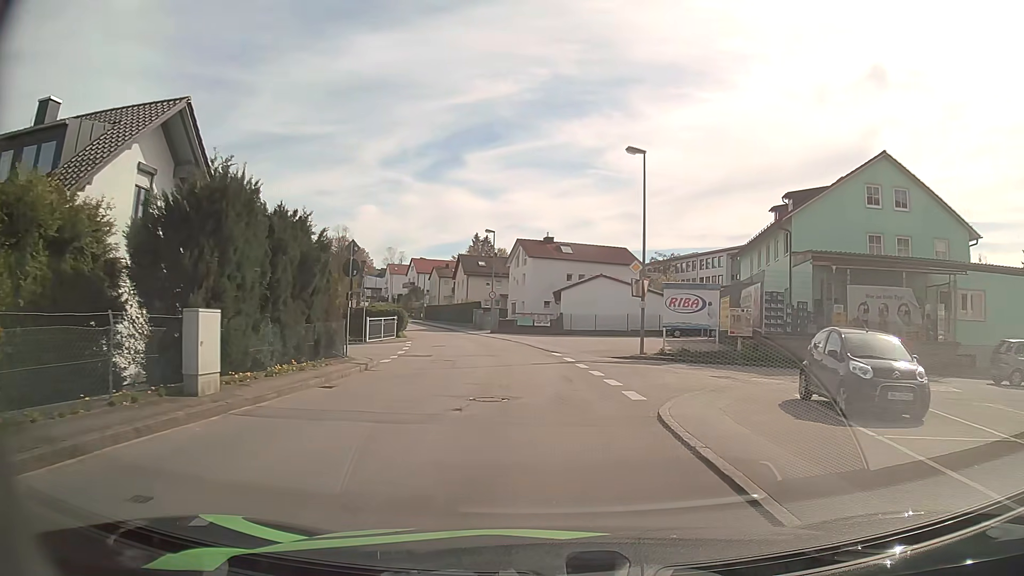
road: unclassified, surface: asphalt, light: Day
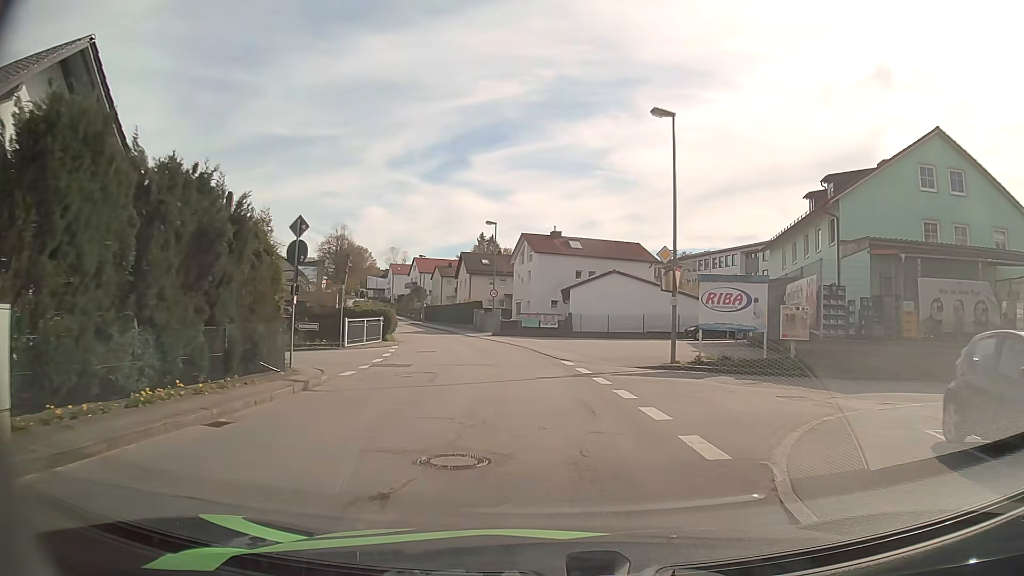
(-0.1, +5.2) m; -1°
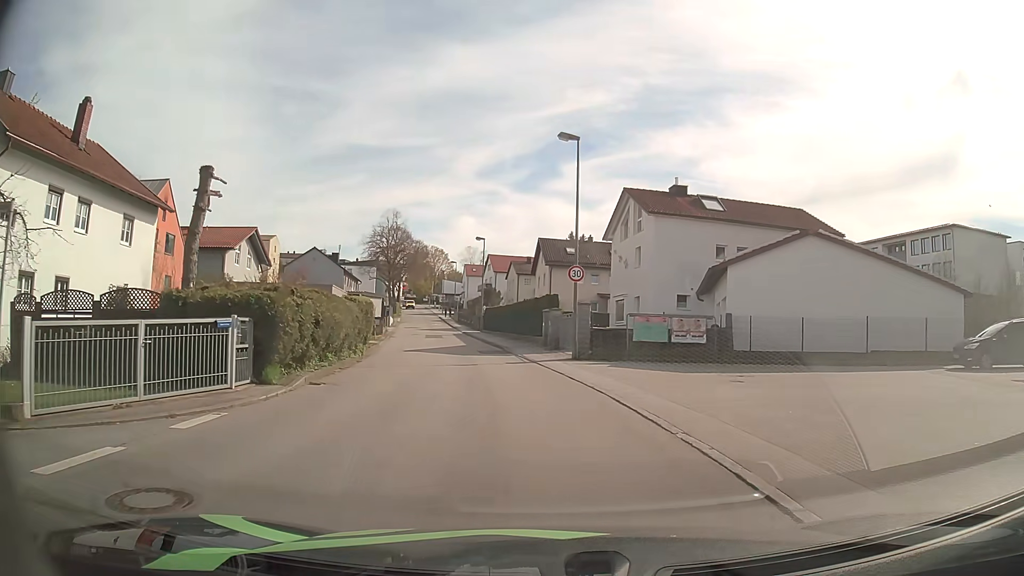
(-1.4, +24.4) m; -8°
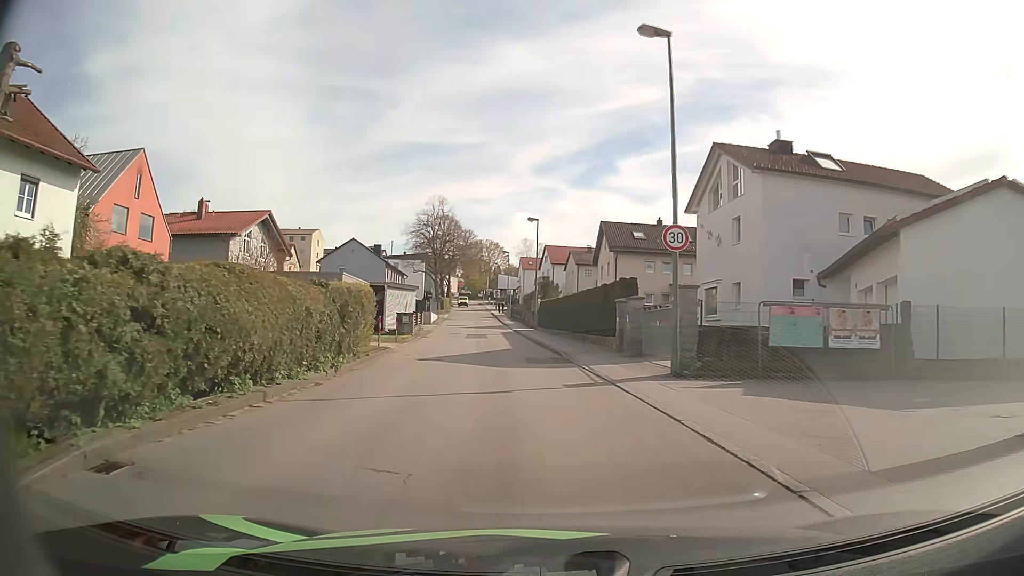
(-0.4, +9.2) m; -5°
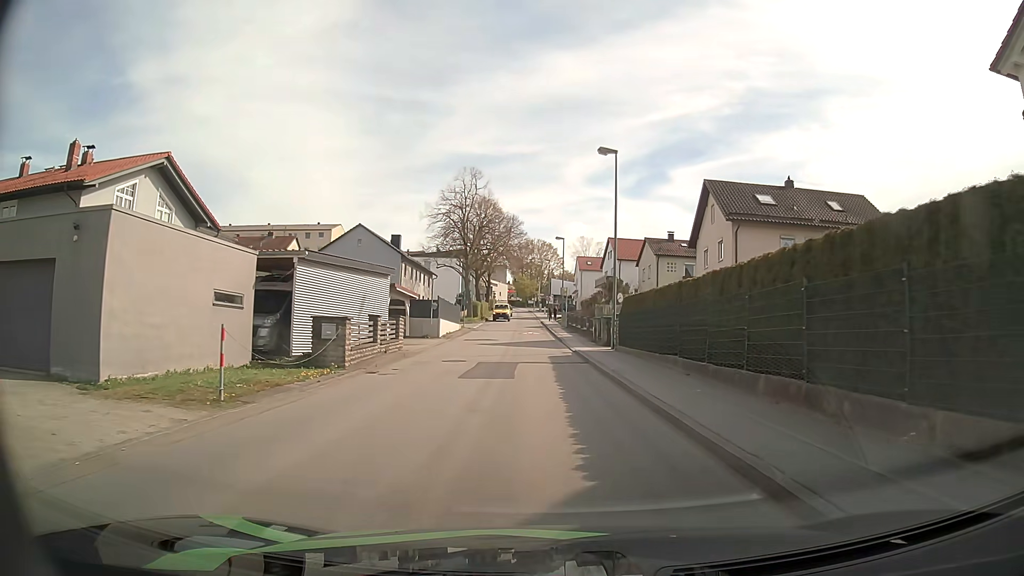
(-1.4, +22.8) m; -5°
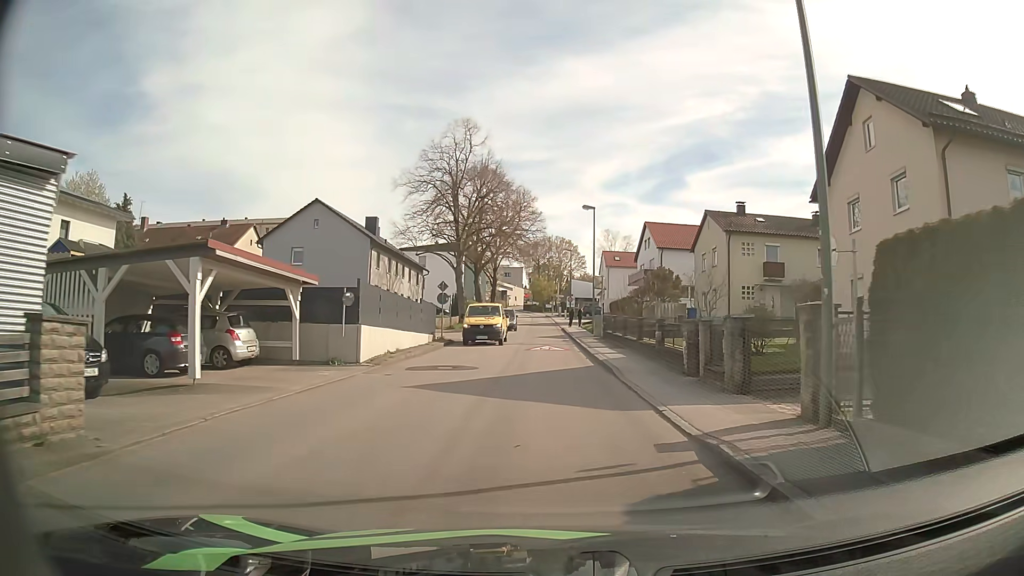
(-0.3, +19.7) m; -2°
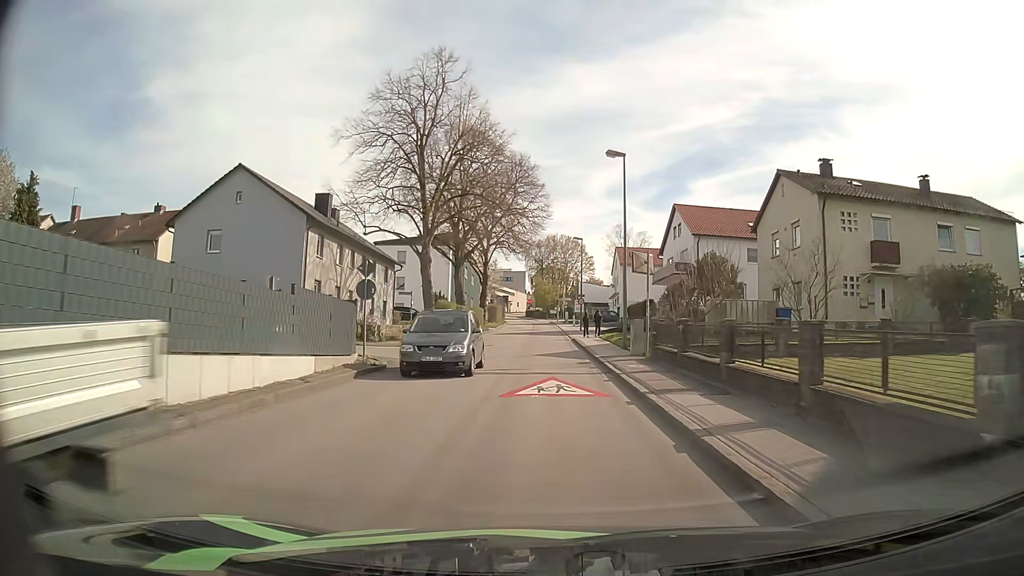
(0.0, +15.4) m; 0°
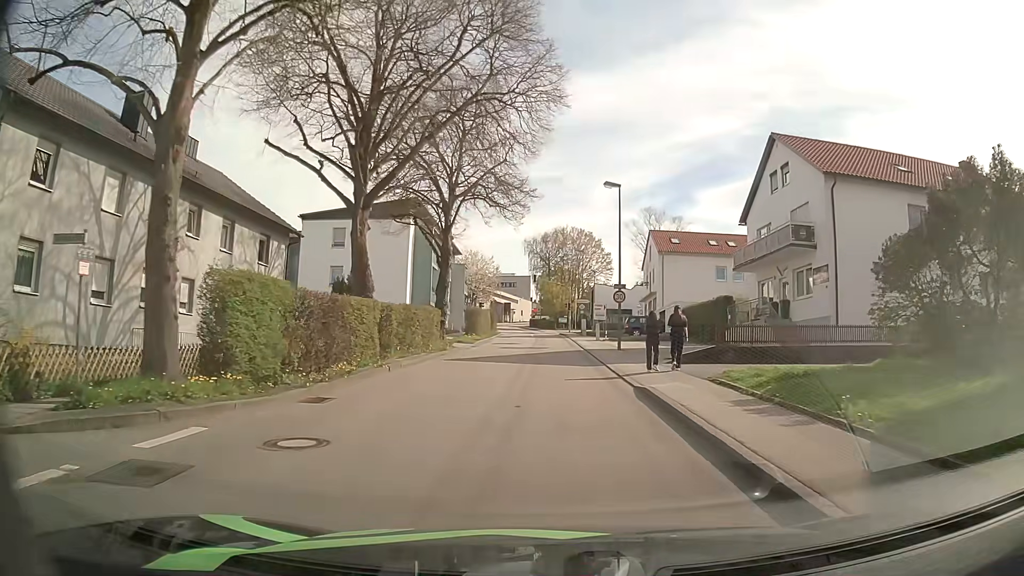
(-0.2, +25.7) m; 0°
(0, +10) (0, +20) (0, +30) (0, +40) (0, +50) (0, +60) (-1, +70) (-1, +80) (-2, +90) (-3, +100) m
